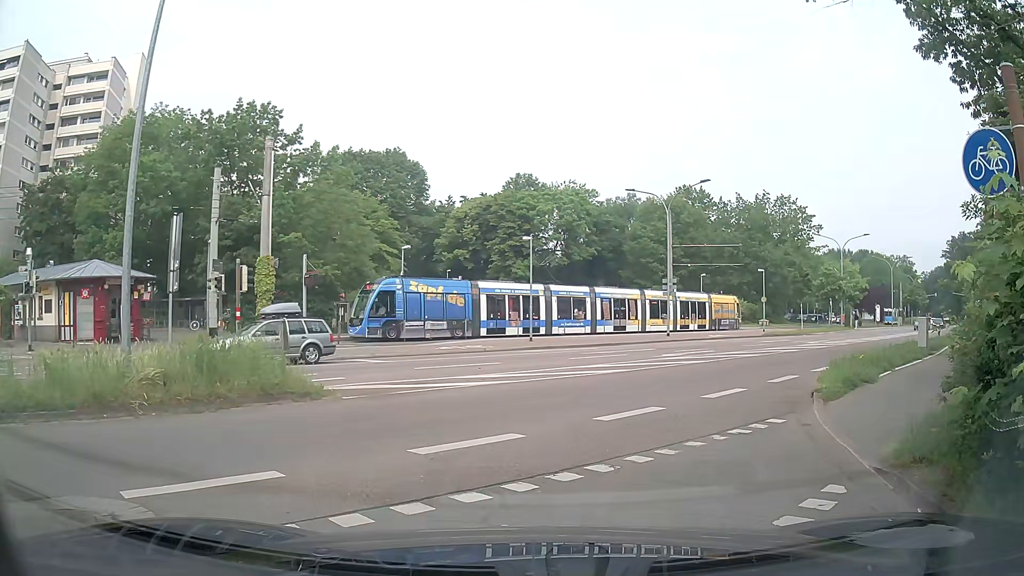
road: secondary_link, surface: asphalt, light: Day
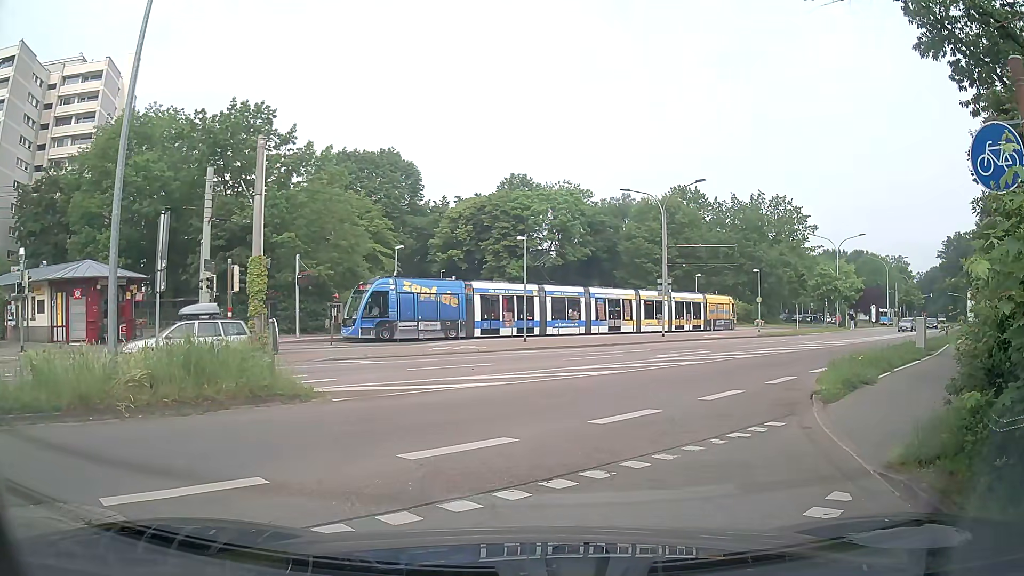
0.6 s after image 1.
(0.0, +0.2) m; 0°
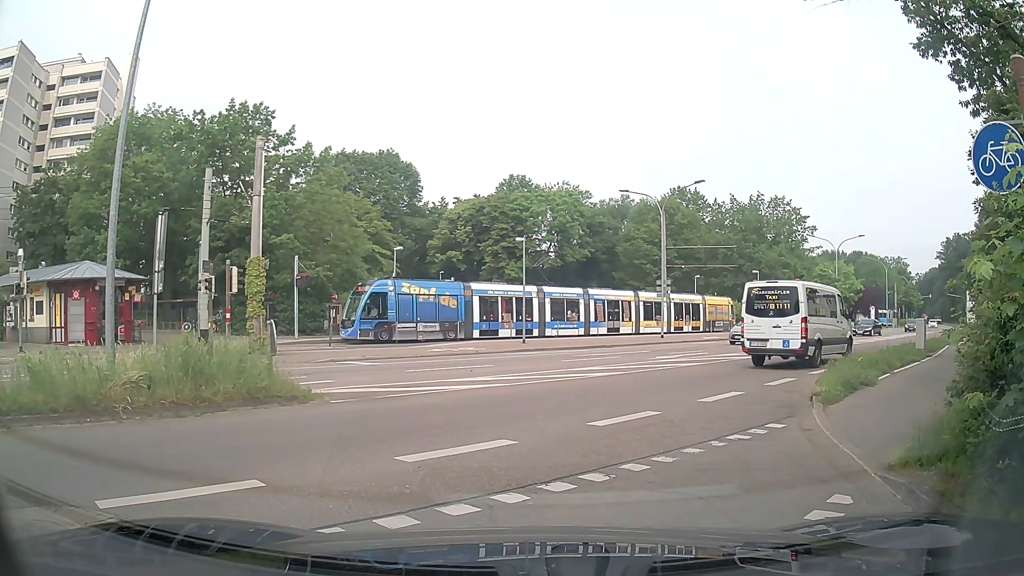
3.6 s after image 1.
(0.0, +0.1) m; 0°
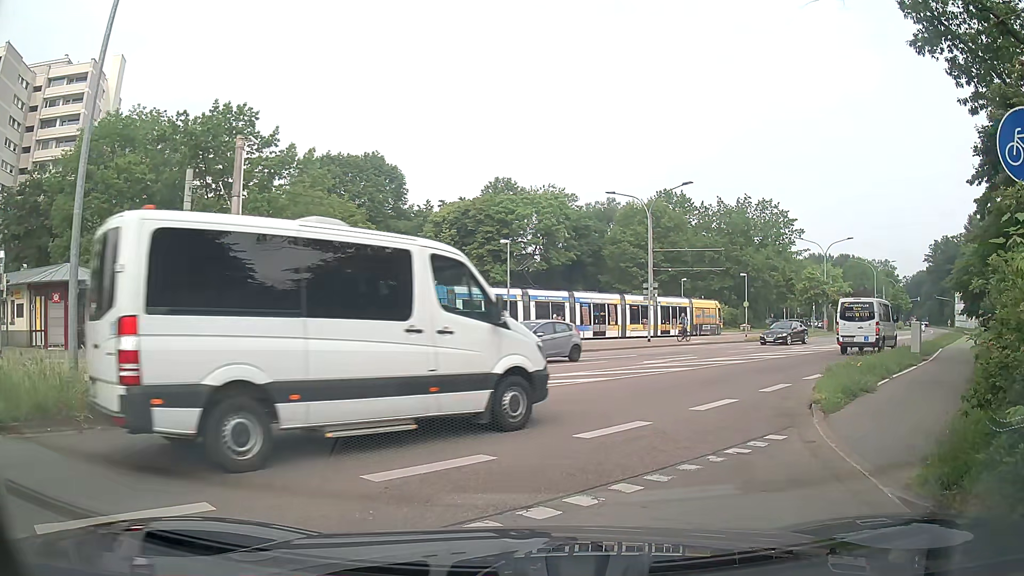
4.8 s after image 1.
(0.0, +0.7) m; 0°
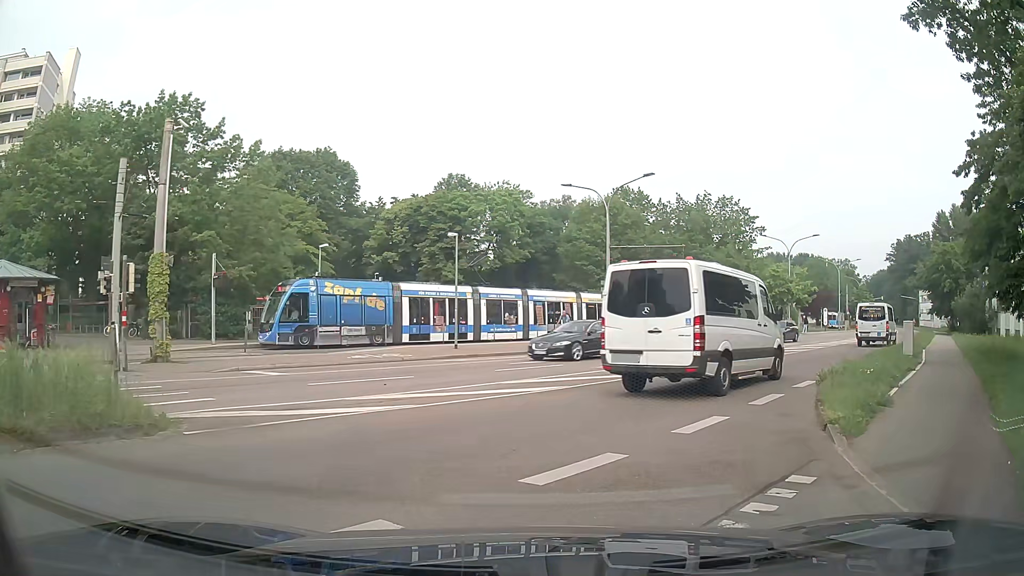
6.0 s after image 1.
(+0.1, +2.5) m; +4°
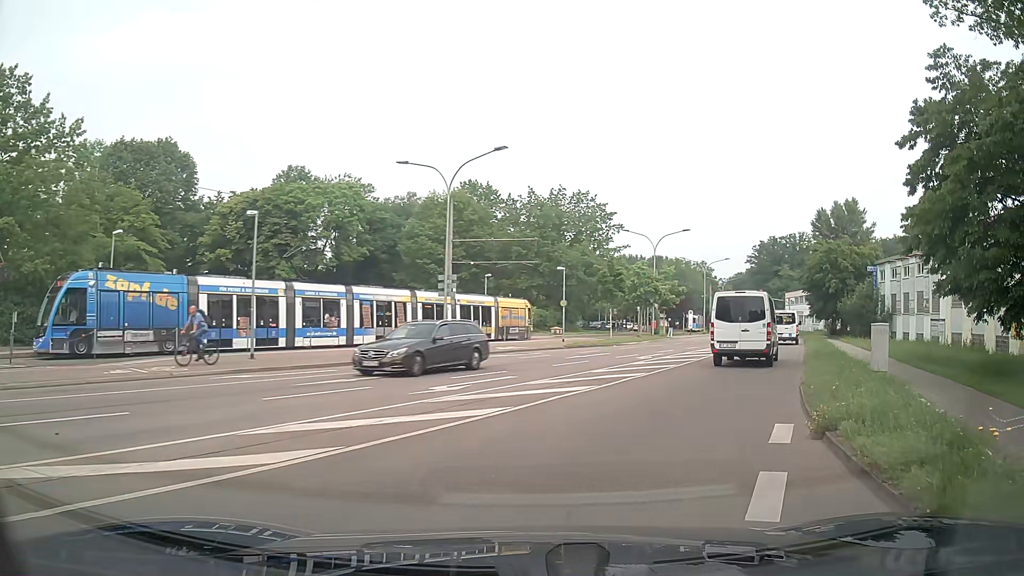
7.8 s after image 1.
(+0.7, +6.9) m; +13°
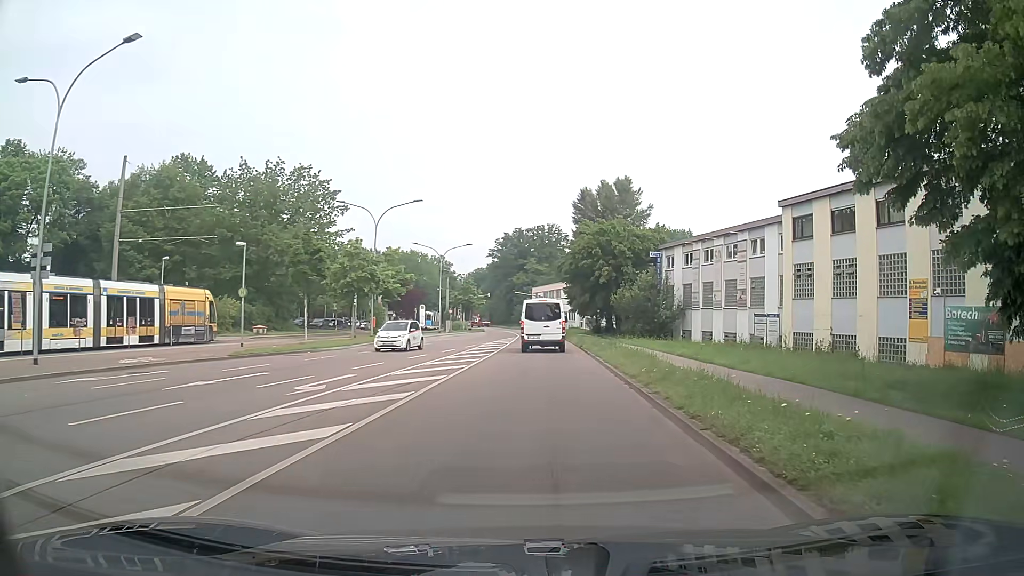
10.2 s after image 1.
(+3.1, +13.6) m; +23°
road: secondary
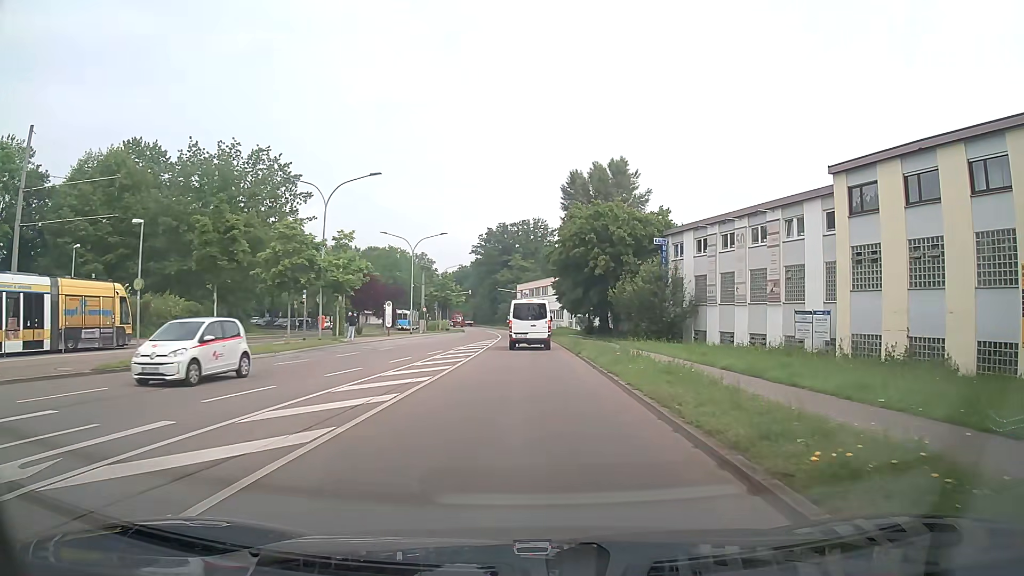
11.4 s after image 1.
(+0.1, +8.8) m; +1°
(0, +10) (0, +20) (0, +30) (0, +40) (-1, +50) (-1, +60) (-1, +70) (-2, +80) (-3, +90) (-4, +100) m
